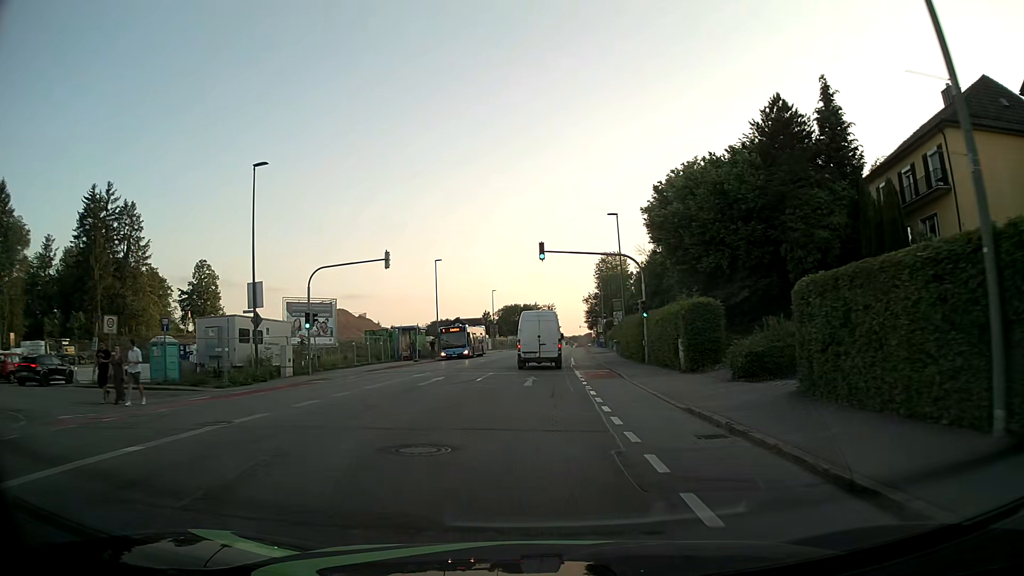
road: tertiary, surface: asphalt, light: Day
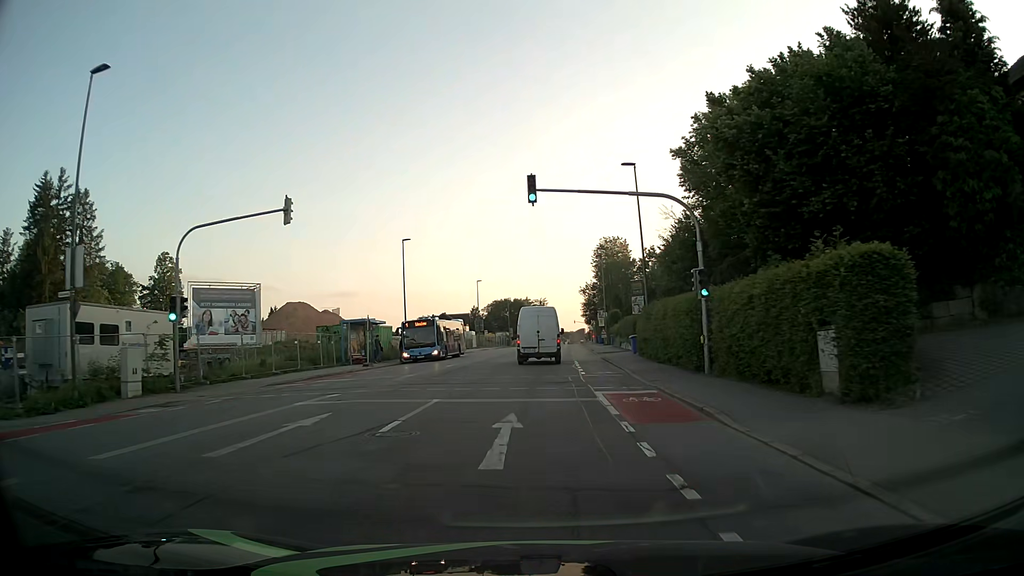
(0.0, +13.4) m; +1°
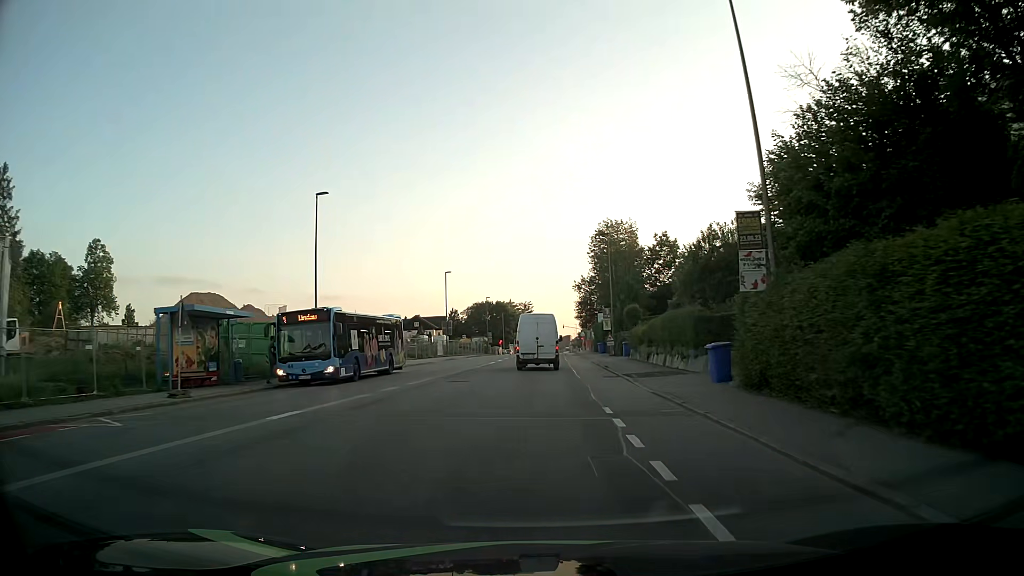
(+0.1, +20.9) m; +1°
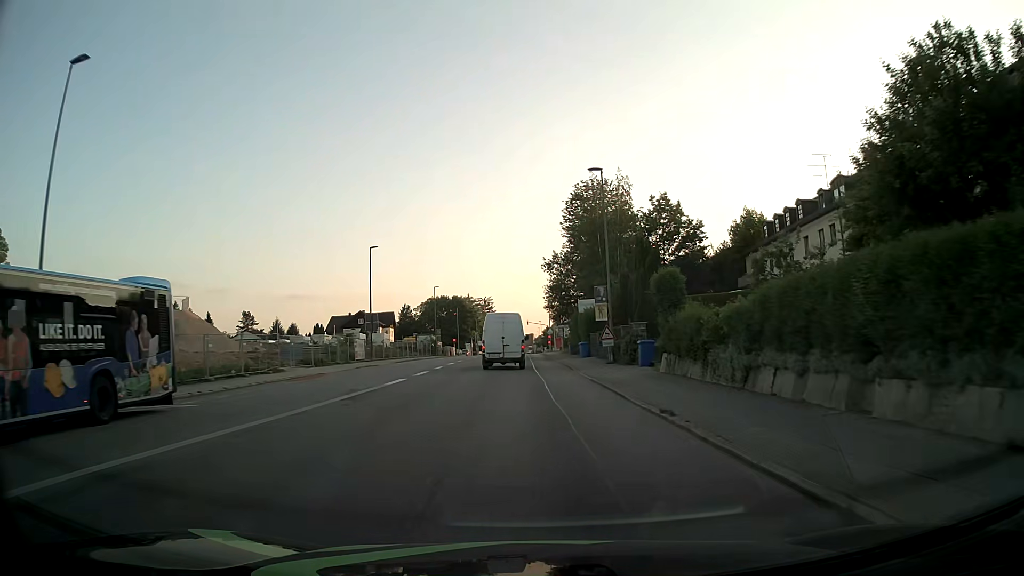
(+0.4, +21.6) m; +3°
(0, +10) (0, +20) (0, +30) (0, +40) (0, +50) (0, +60) (-1, +70) (-1, +80) (-1, +90) (-1, +100) m
